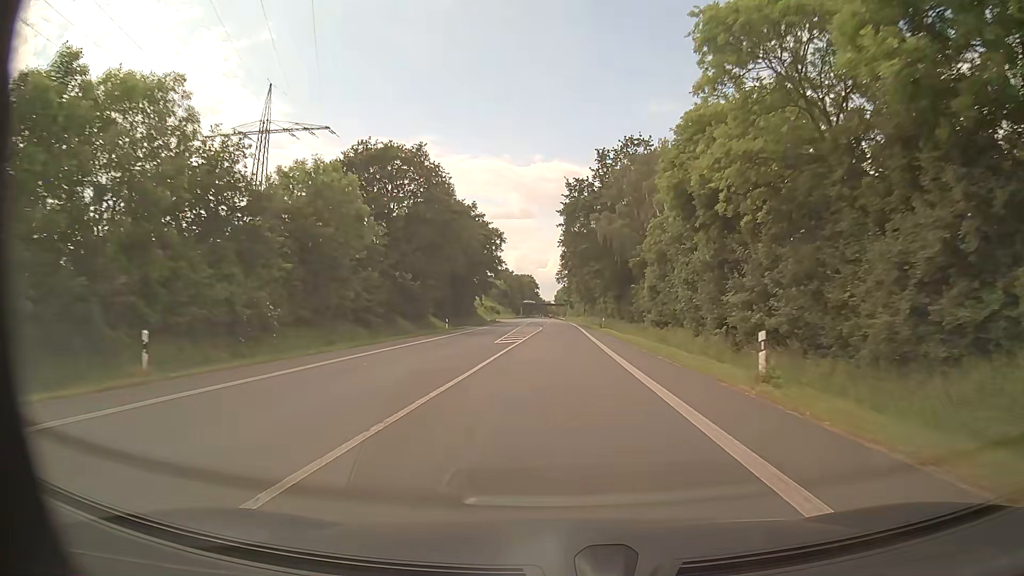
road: primary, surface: asphalt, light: Day
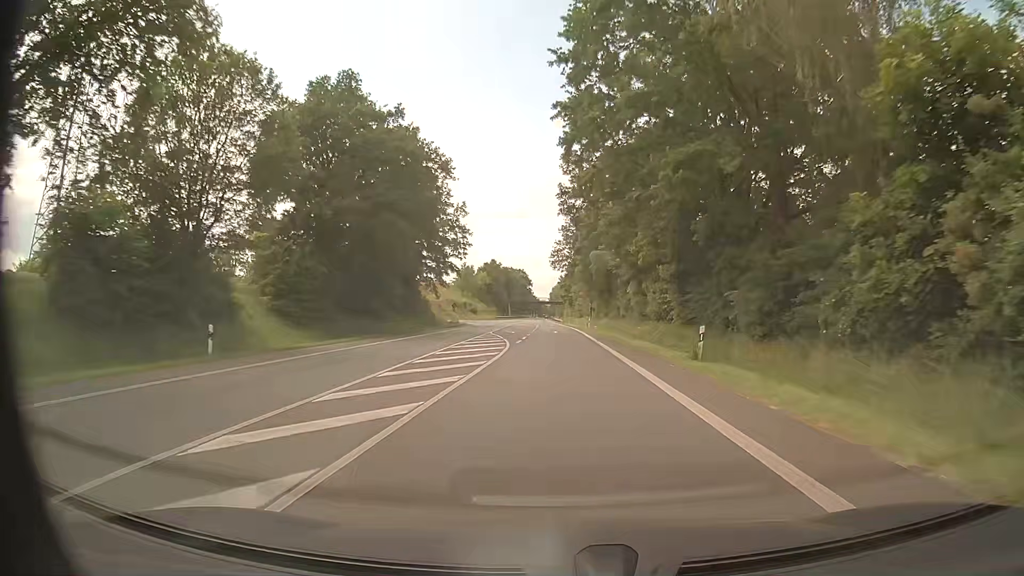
(-0.1, +44.7) m; 0°
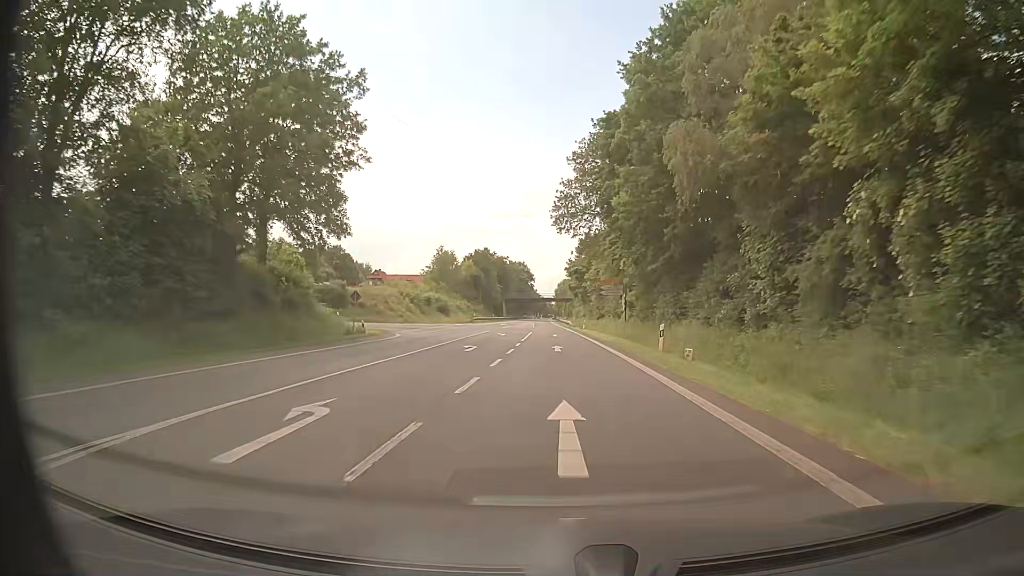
(0.0, +45.0) m; 0°
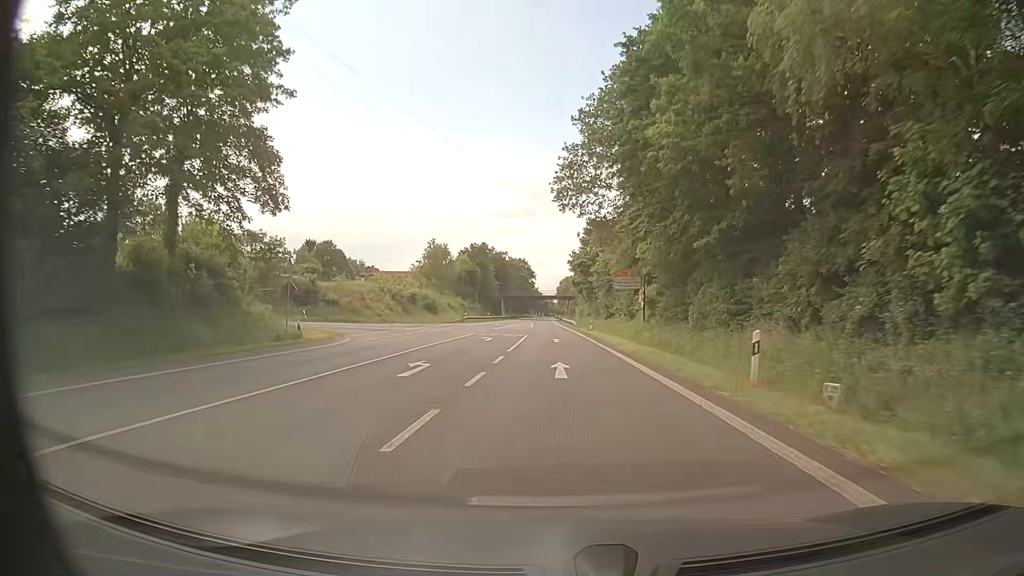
(0.0, +11.3) m; 0°
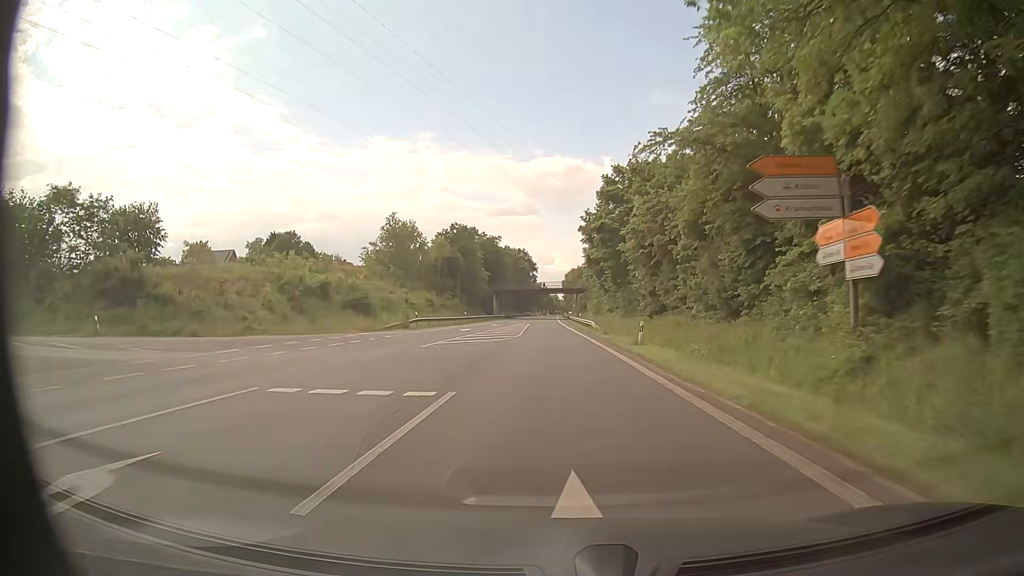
(-0.1, +33.9) m; 0°
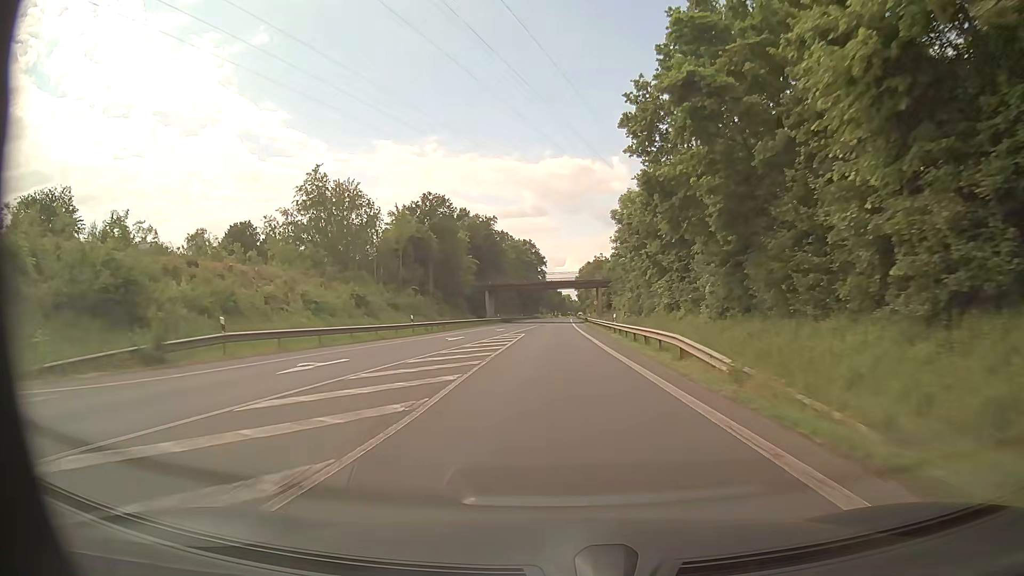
(-0.4, +34.0) m; -1°
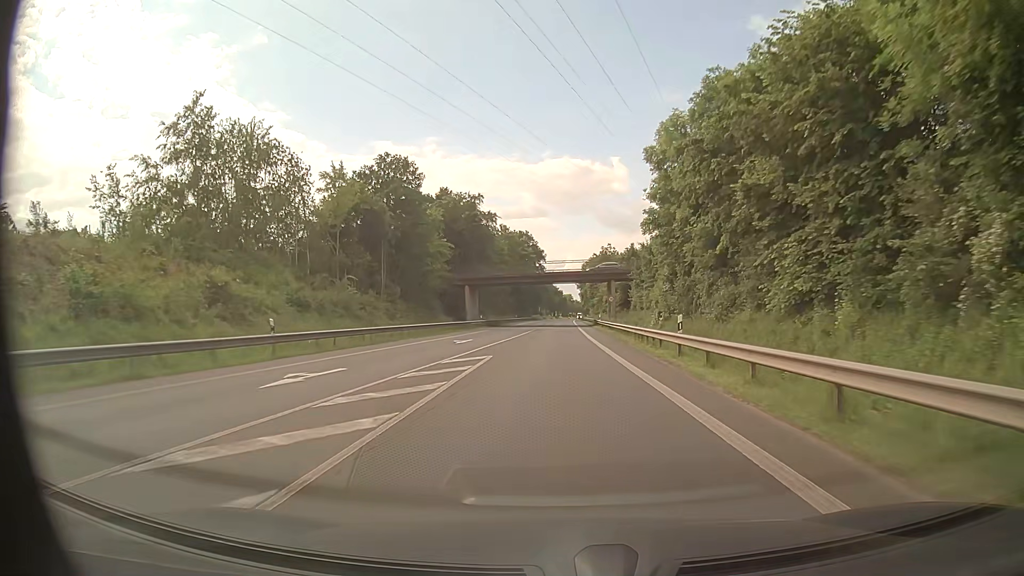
(-0.1, +22.6) m; 0°
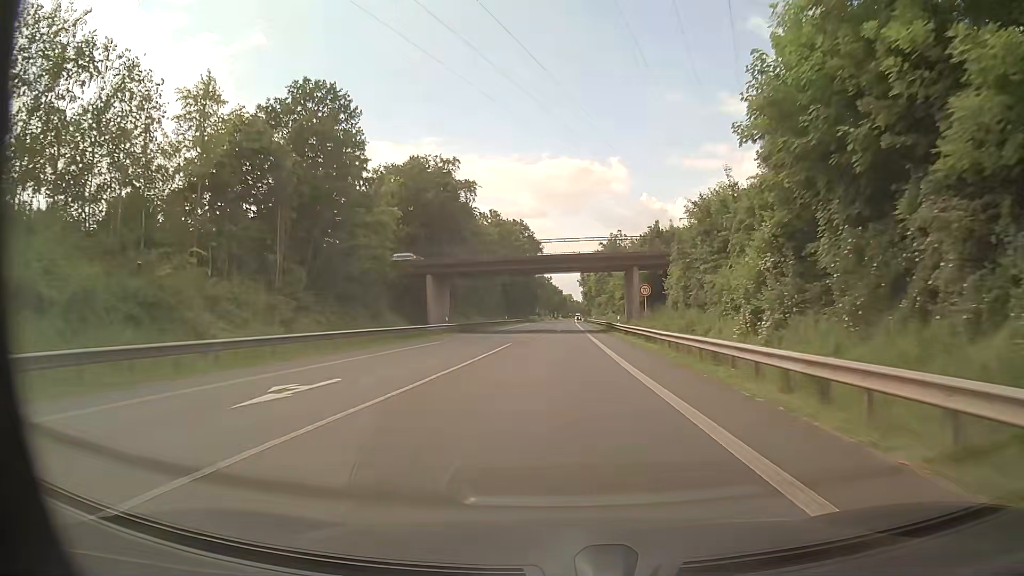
(0.0, +22.6) m; 0°
(0, +10) (0, +20) (0, +30) (0, +40) (0, +50) (0, +60) (+1, +70) (+1, +80) (+1, +90) (+1, +100) m
